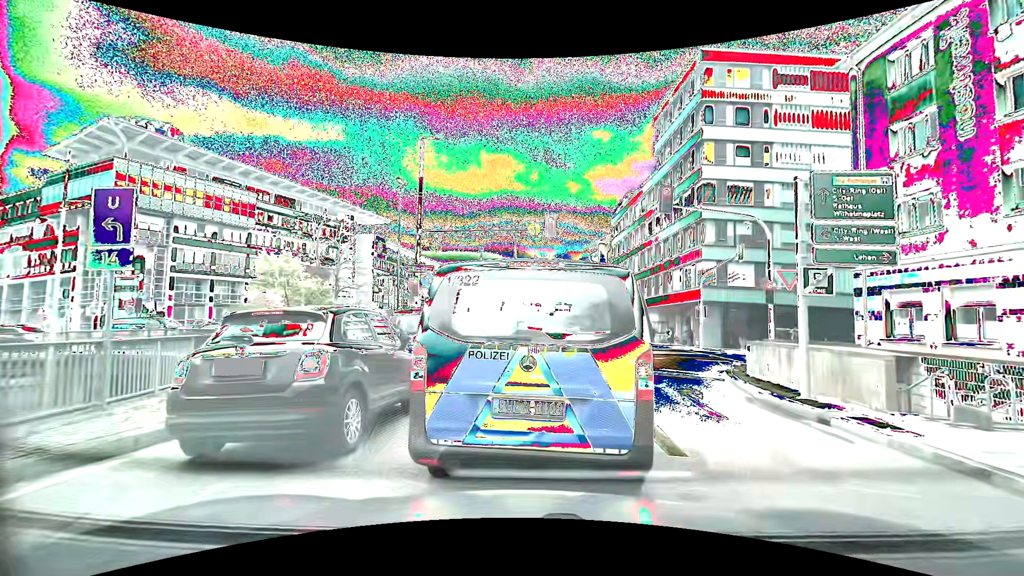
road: primary_link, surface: asphalt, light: Day
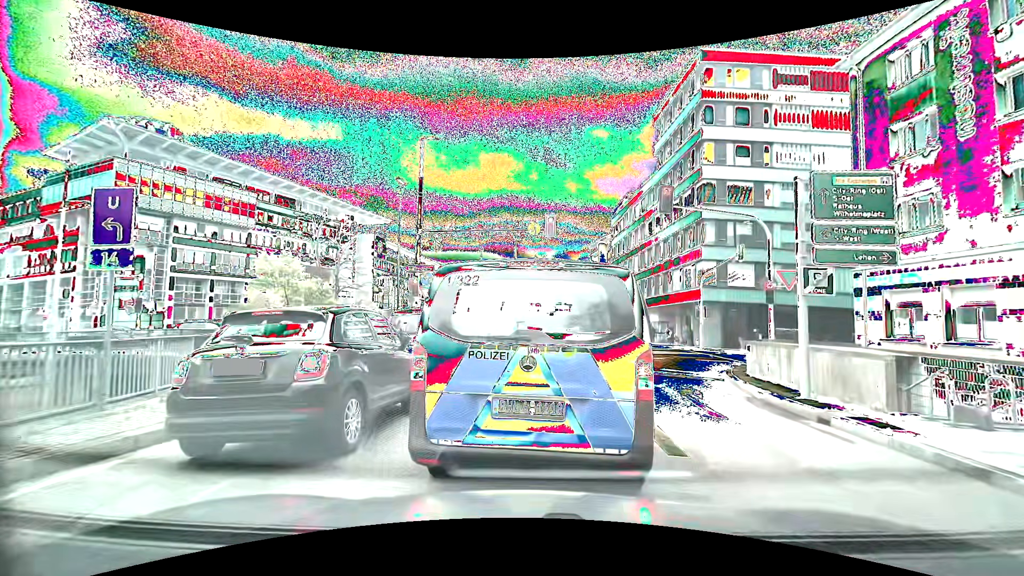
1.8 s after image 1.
(0.0, 0.0) m; 0°
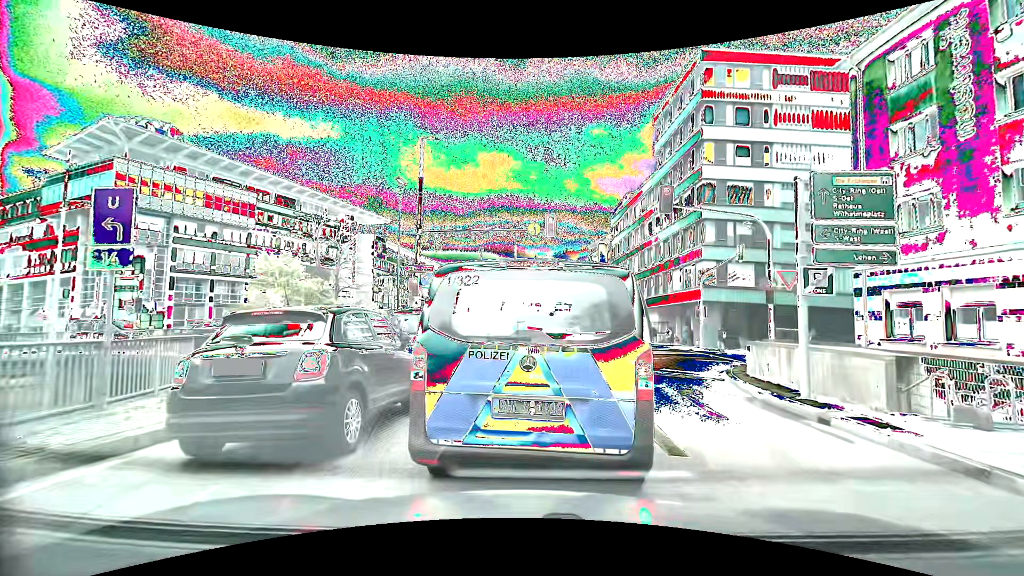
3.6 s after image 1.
(0.0, 0.0) m; 0°
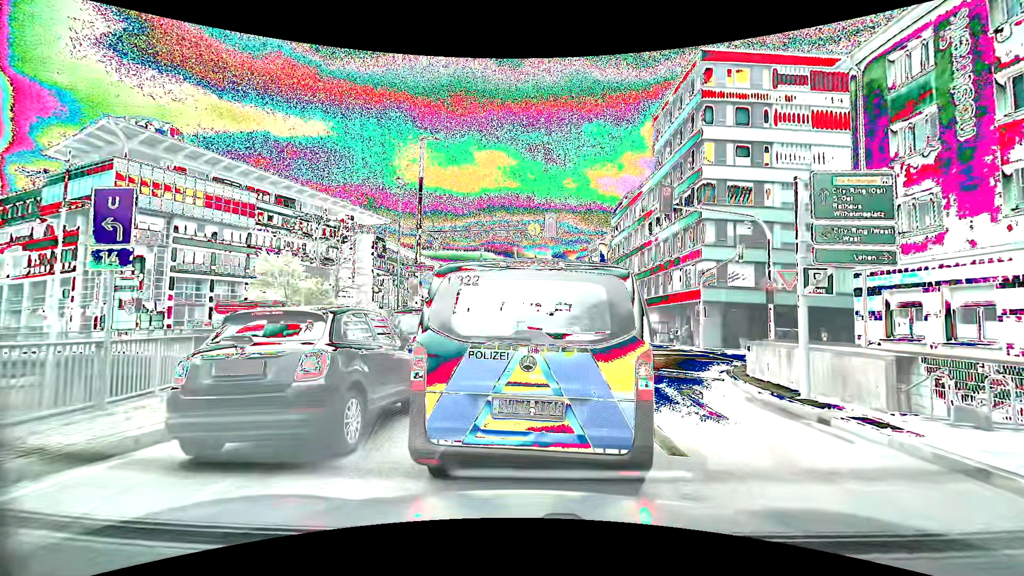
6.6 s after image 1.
(0.0, 0.0) m; 0°
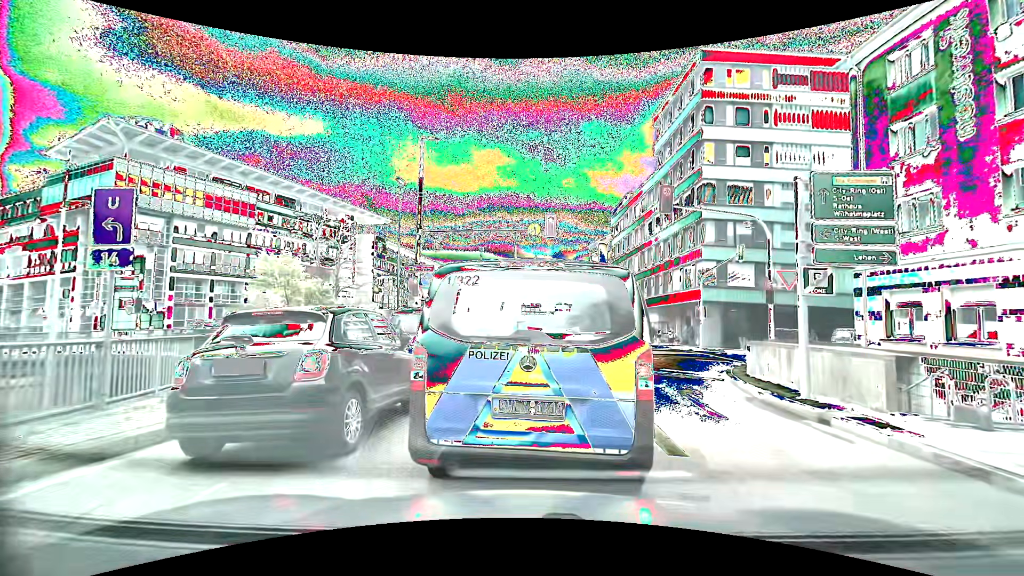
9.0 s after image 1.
(0.0, 0.0) m; 0°
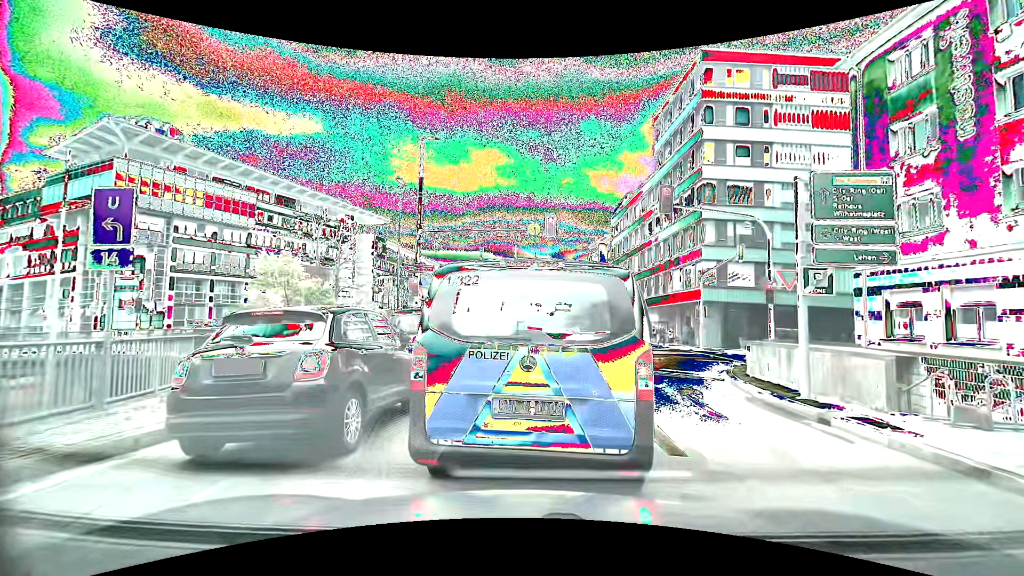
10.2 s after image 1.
(0.0, 0.0) m; 0°
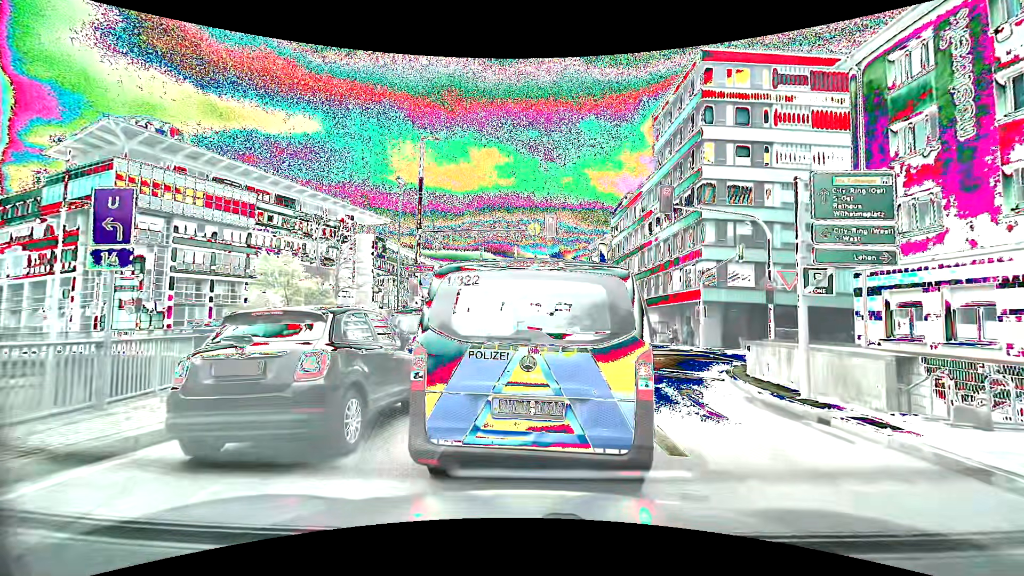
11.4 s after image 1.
(0.0, 0.0) m; 0°
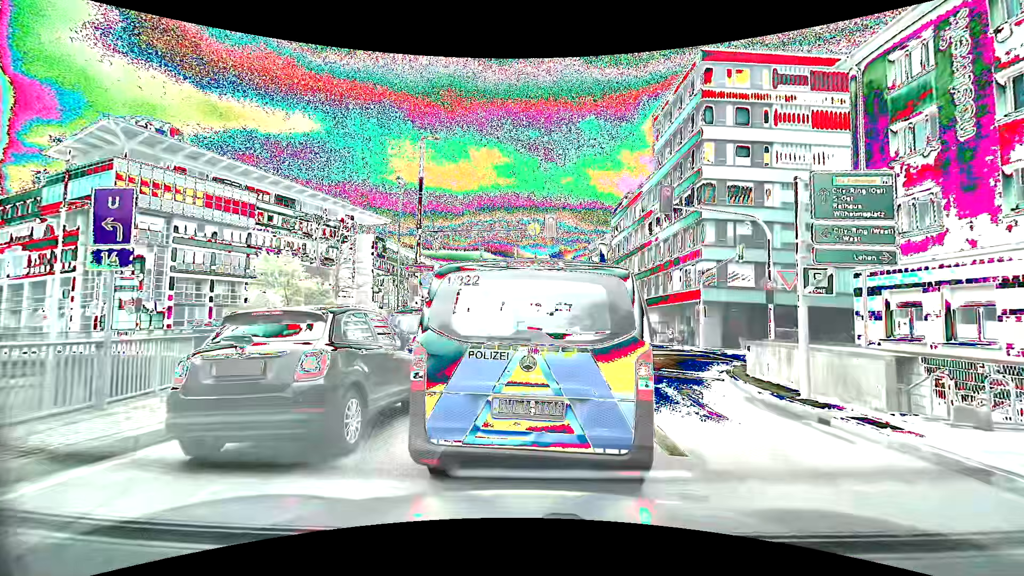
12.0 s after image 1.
(0.0, 0.0) m; 0°
